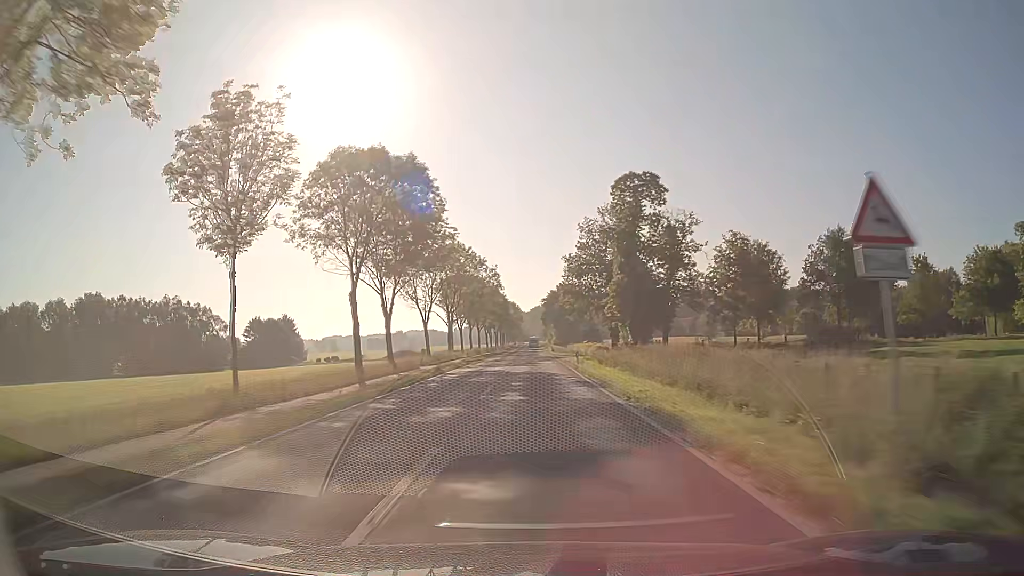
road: secondary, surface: asphalt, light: Day
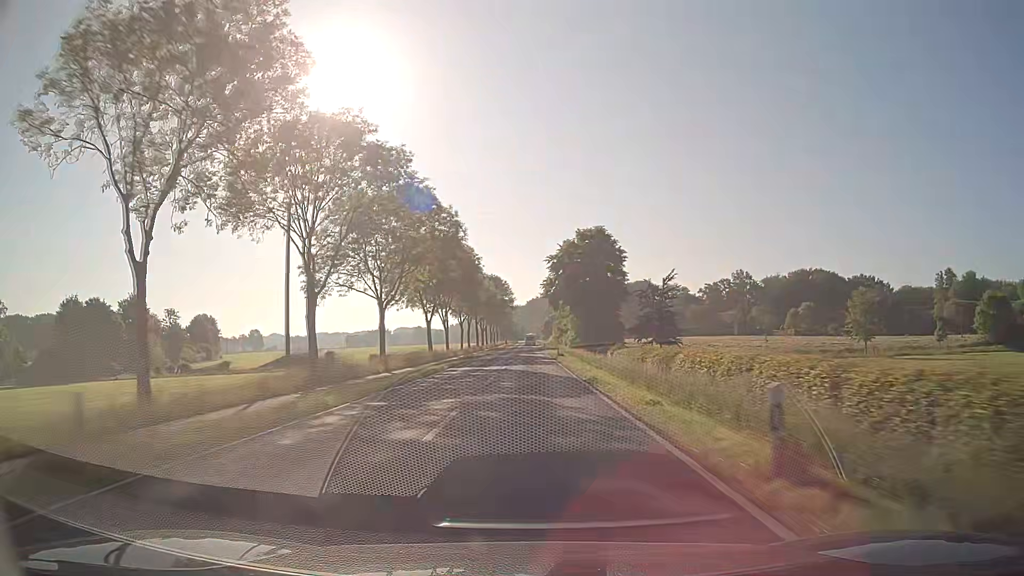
(+0.6, +79.2) m; 0°
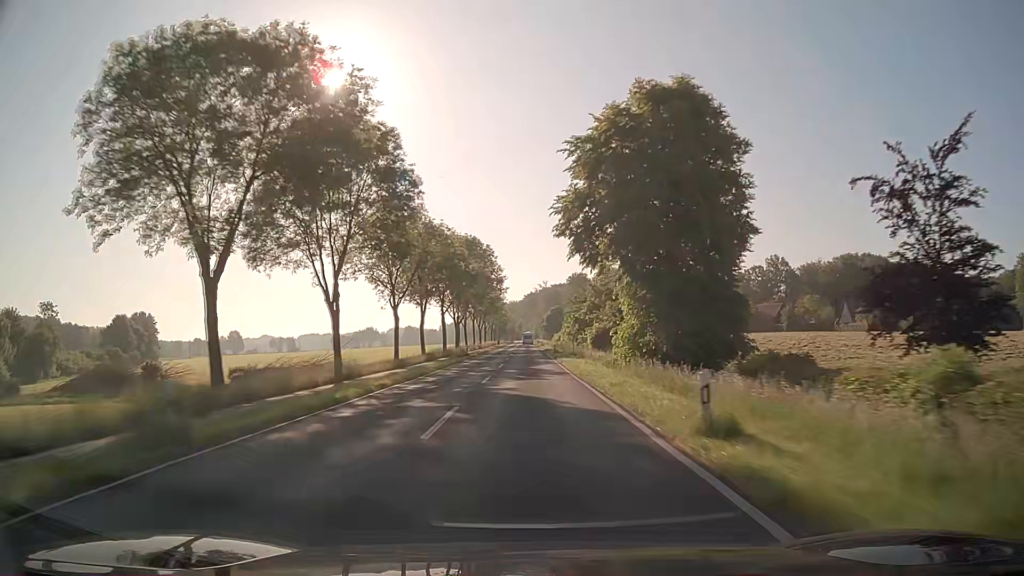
(+0.1, +47.6) m; 0°
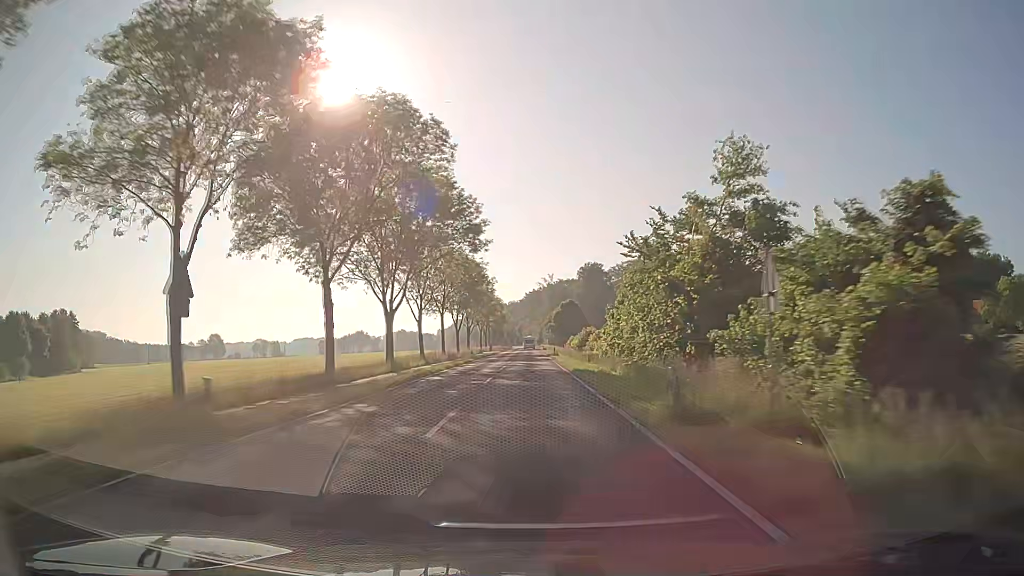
(-0.2, +47.6) m; -1°
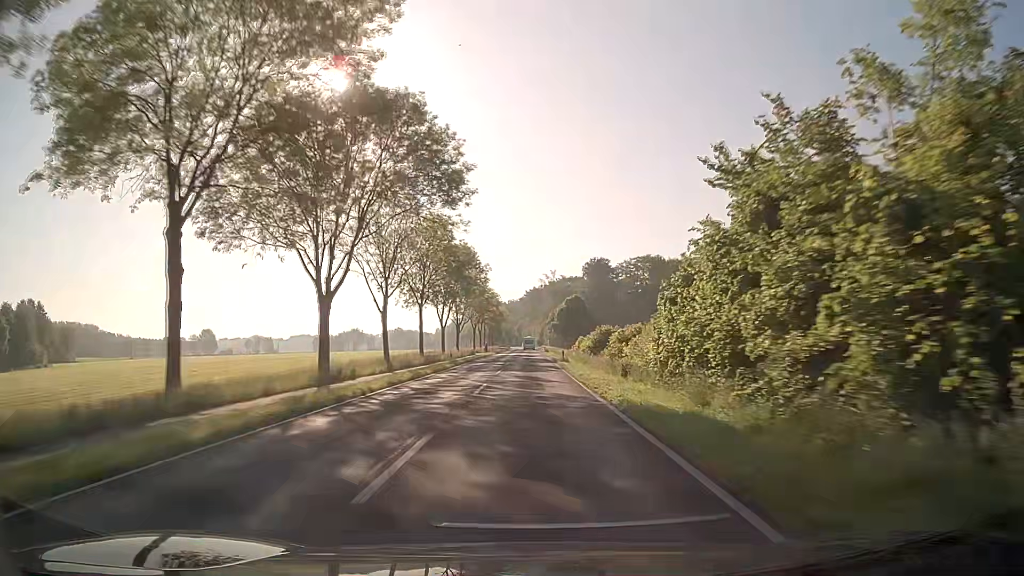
(0.0, +15.8) m; 0°
